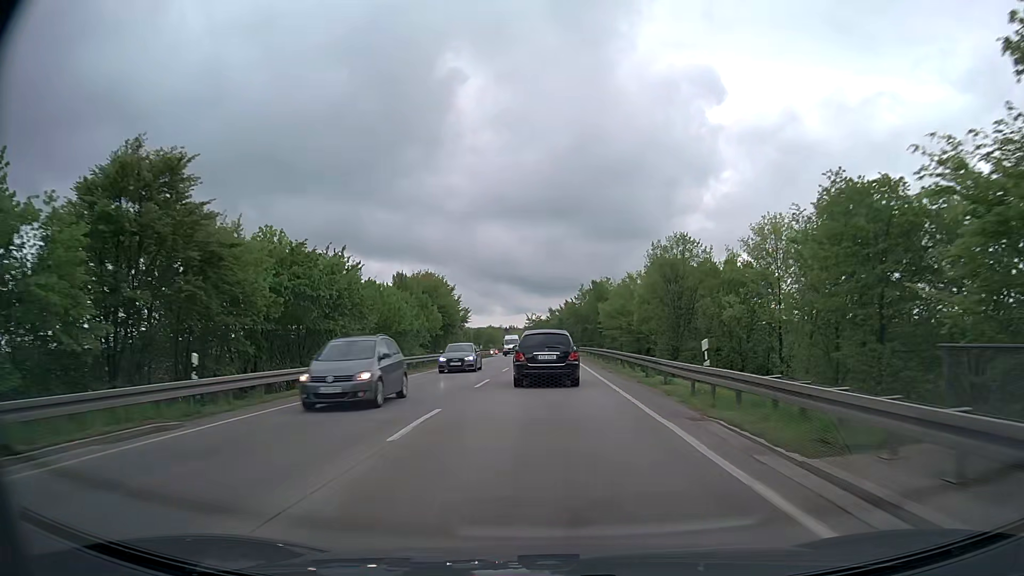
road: primary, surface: asphalt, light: Day
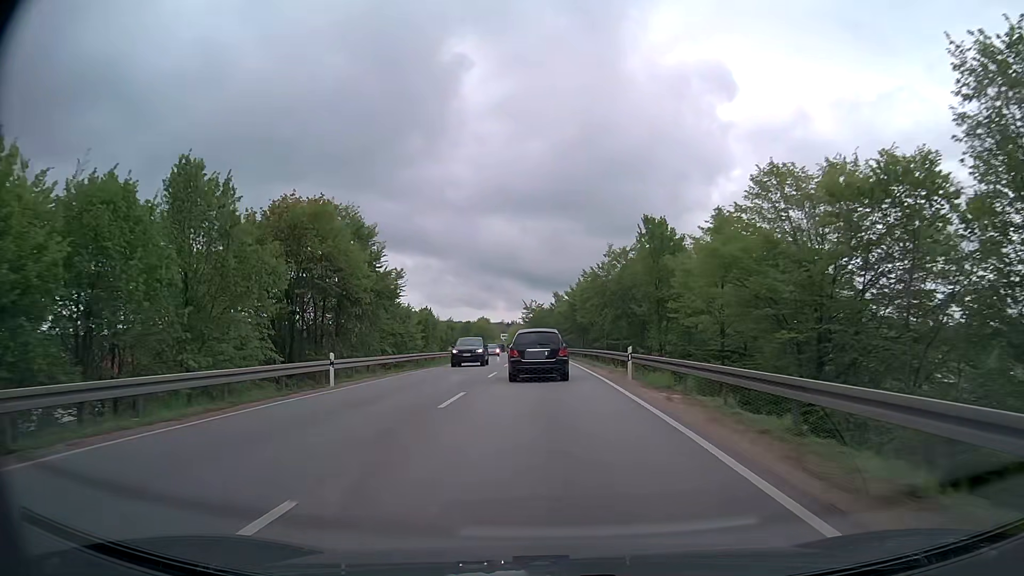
(+0.2, +42.3) m; 0°
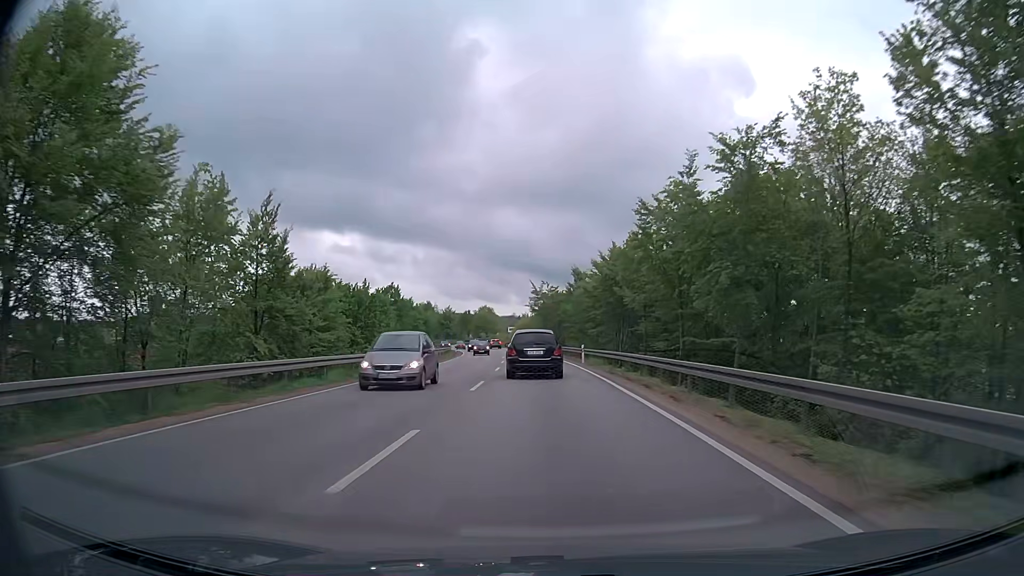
(-0.4, +31.8) m; -1°
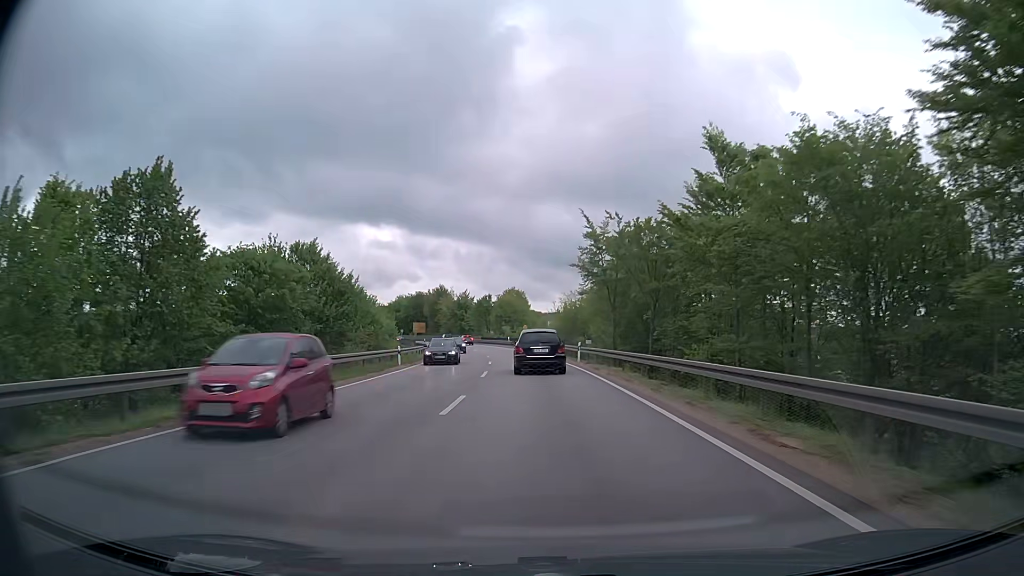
(-1.4, +53.9) m; -3°
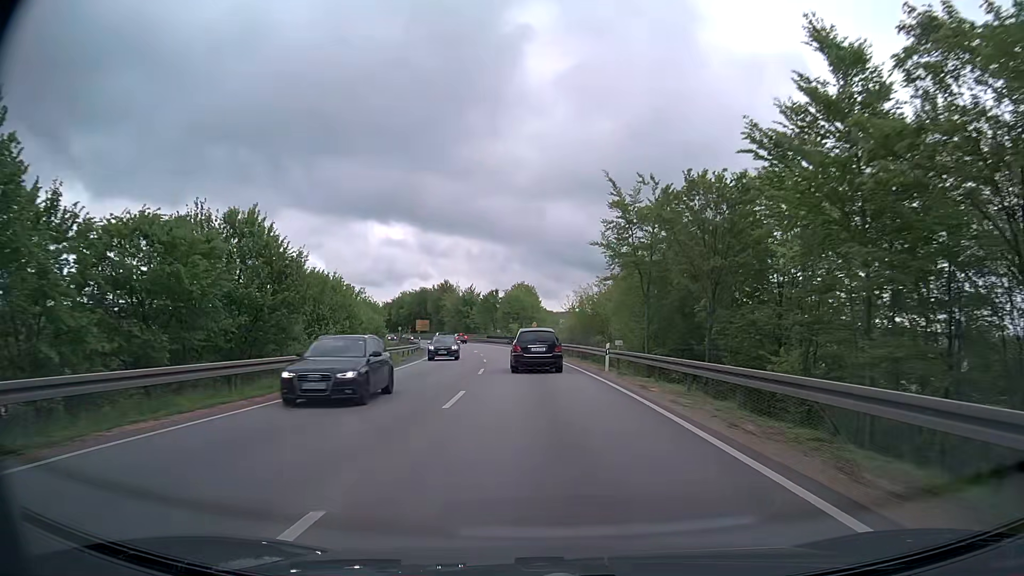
(-0.1, +11.0) m; -1°
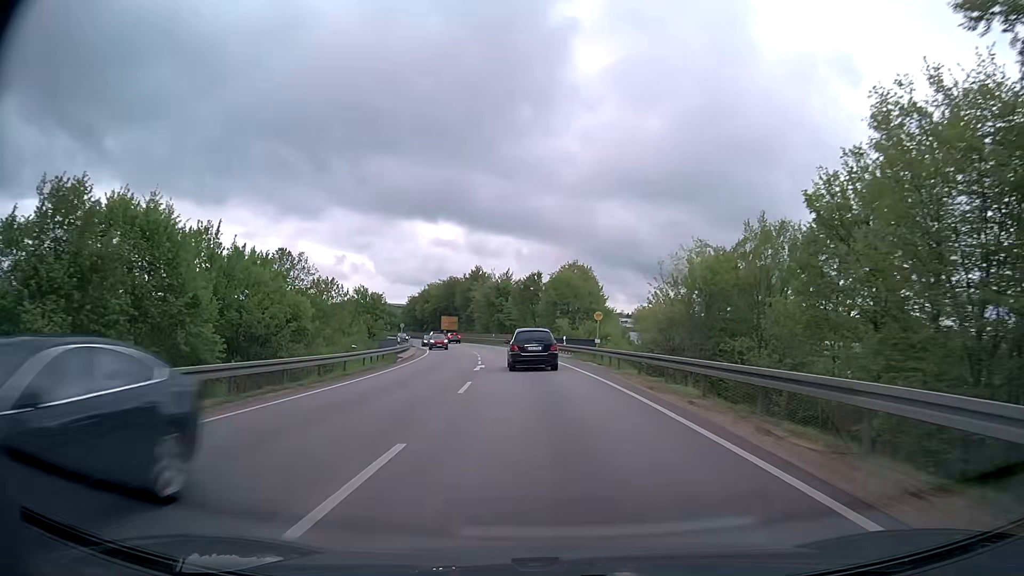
(-1.1, +32.6) m; -4°
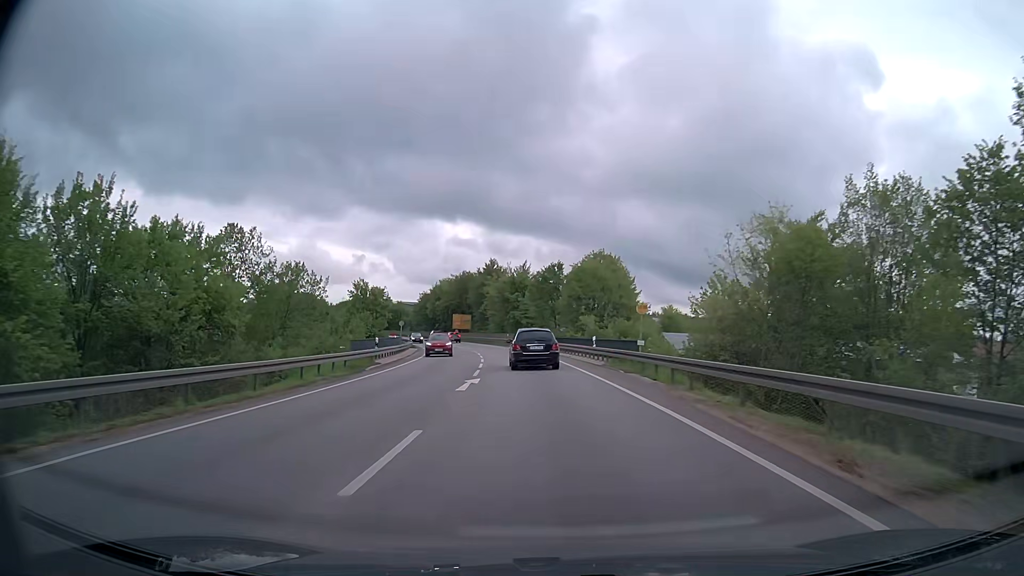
(-0.2, +10.8) m; -2°
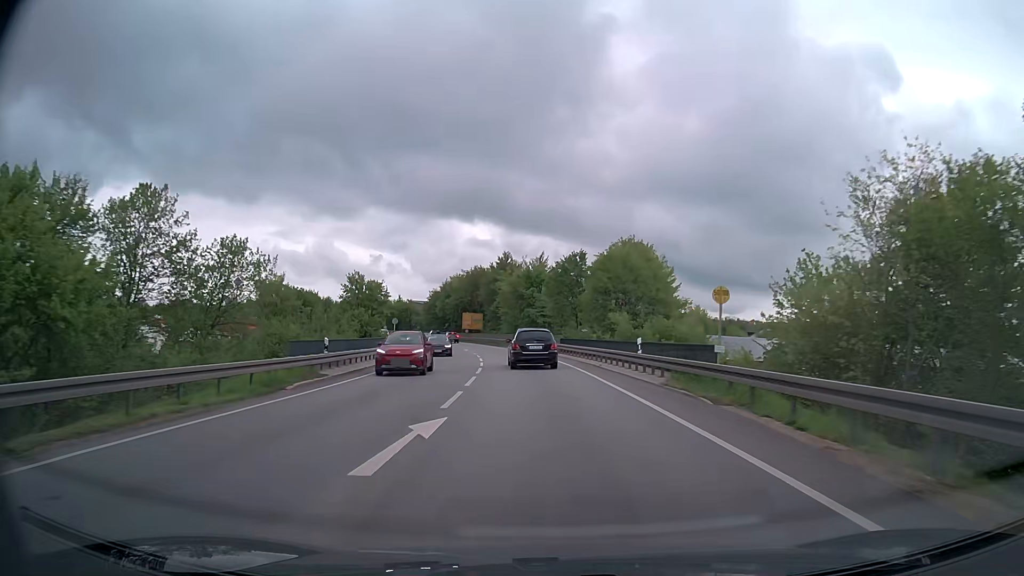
(-0.2, +10.7) m; -2°
(0, +10) (0, +20) (-1, +30) (-2, +40) (-3, +50) (-4, +60) (-6, +70) (-8, +79) (-11, +89) (-13, +99) m
